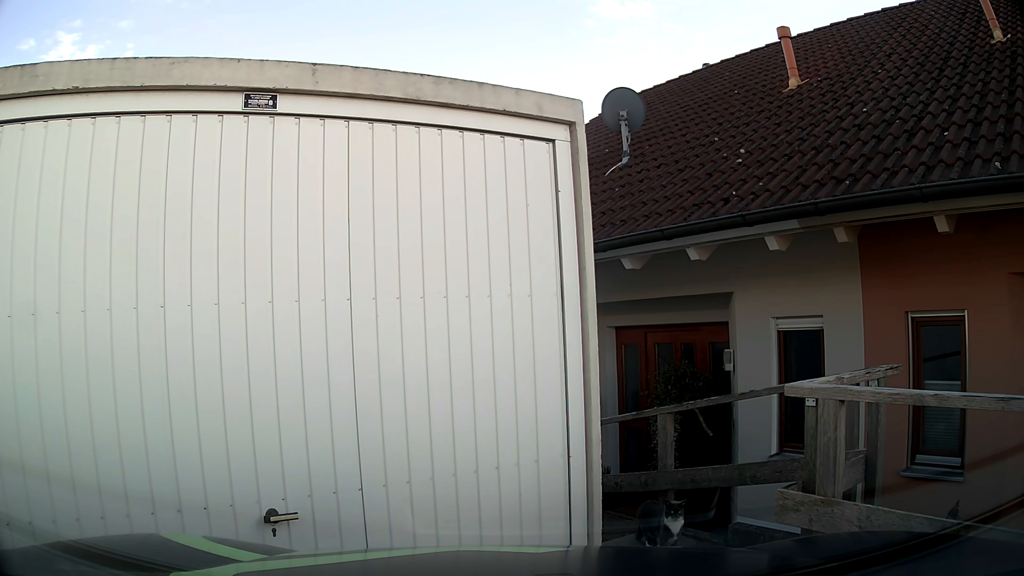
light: Day
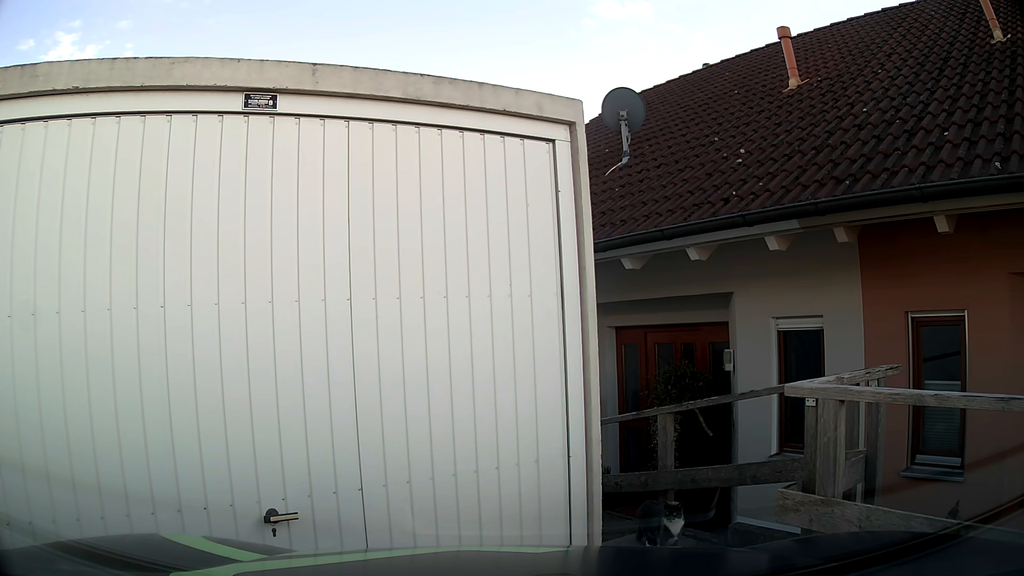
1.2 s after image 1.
(0.0, 0.0) m; 0°
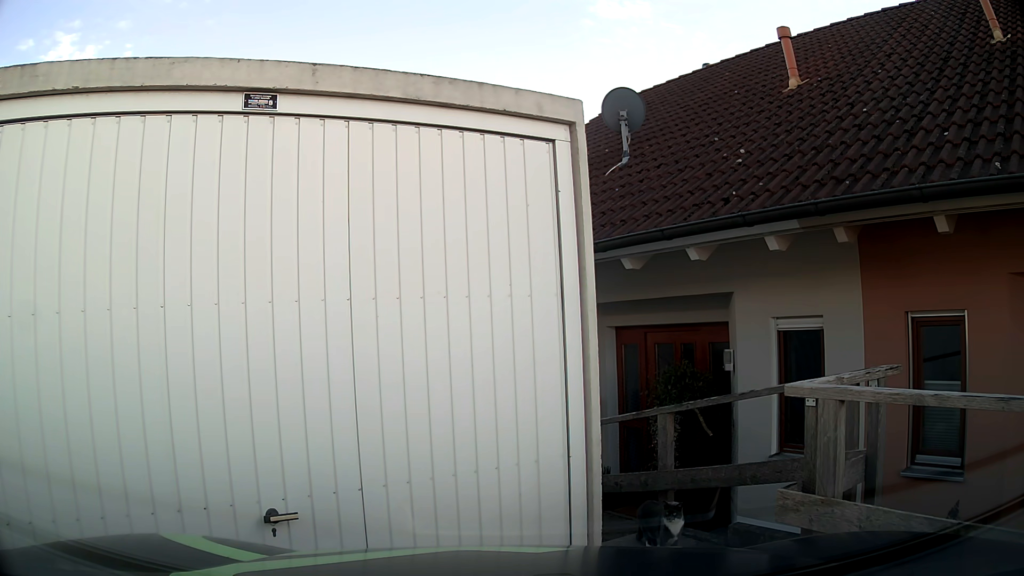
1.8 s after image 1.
(0.0, 0.0) m; 0°
